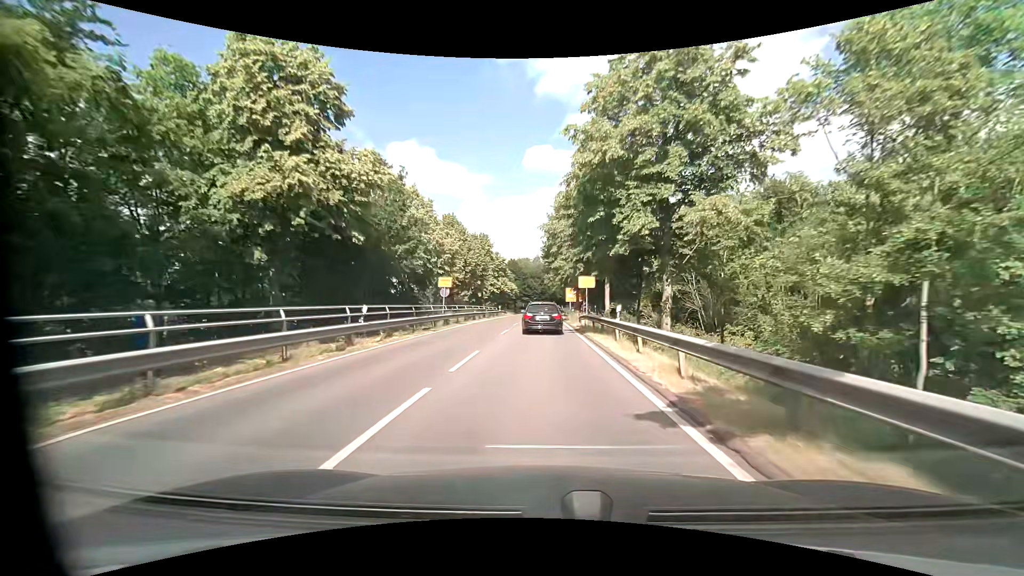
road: secondary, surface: asphalt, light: Day
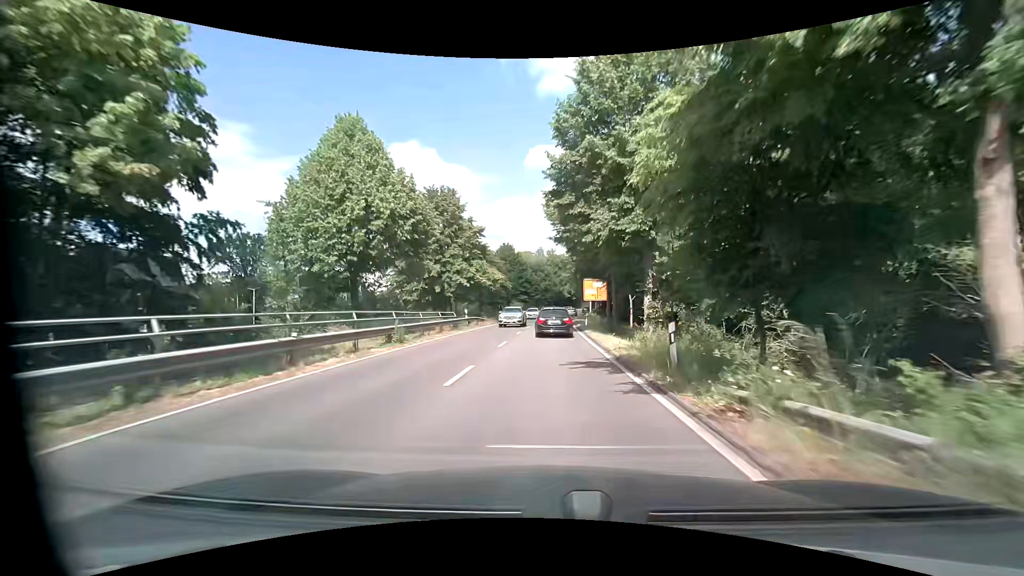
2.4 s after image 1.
(0.0, +32.1) m; -1°
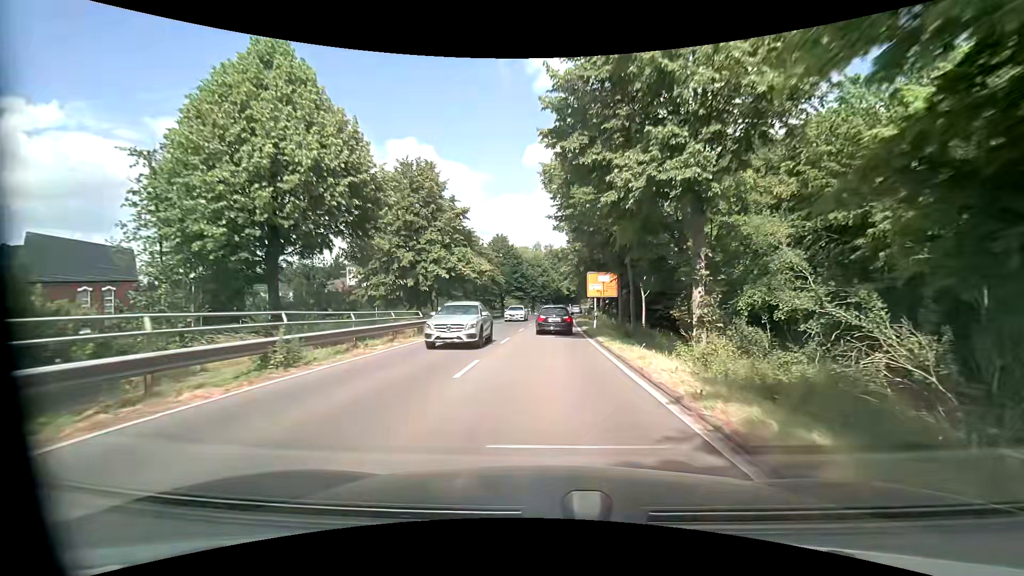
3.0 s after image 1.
(+0.1, +8.2) m; +1°
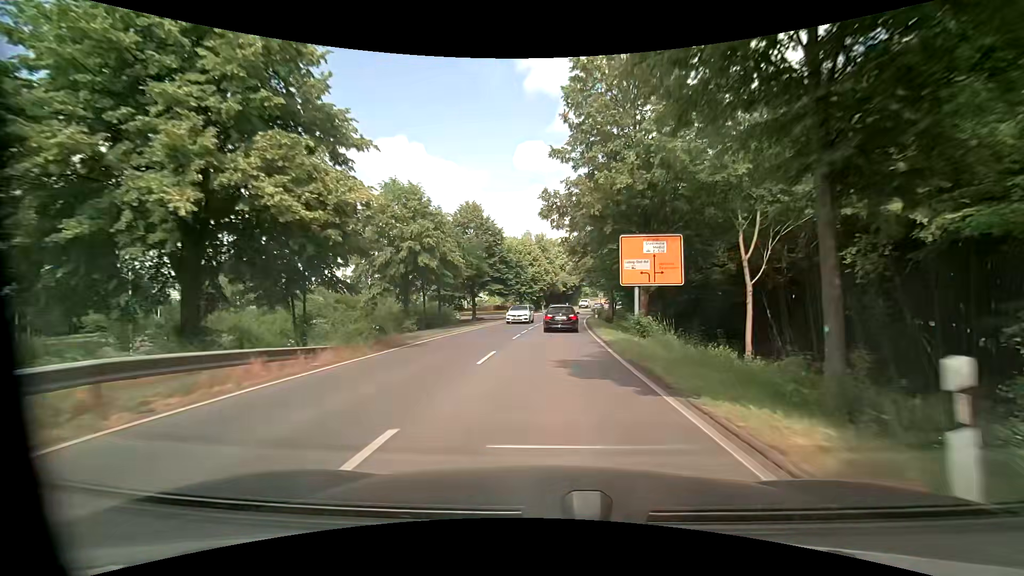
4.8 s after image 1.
(+0.2, +25.0) m; 0°
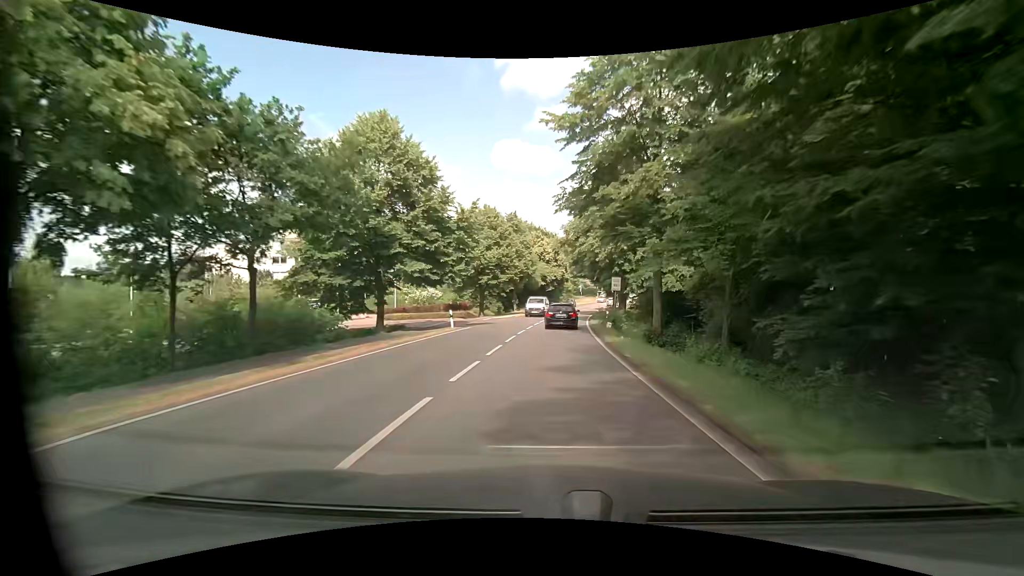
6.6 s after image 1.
(+0.8, +25.0) m; +4°
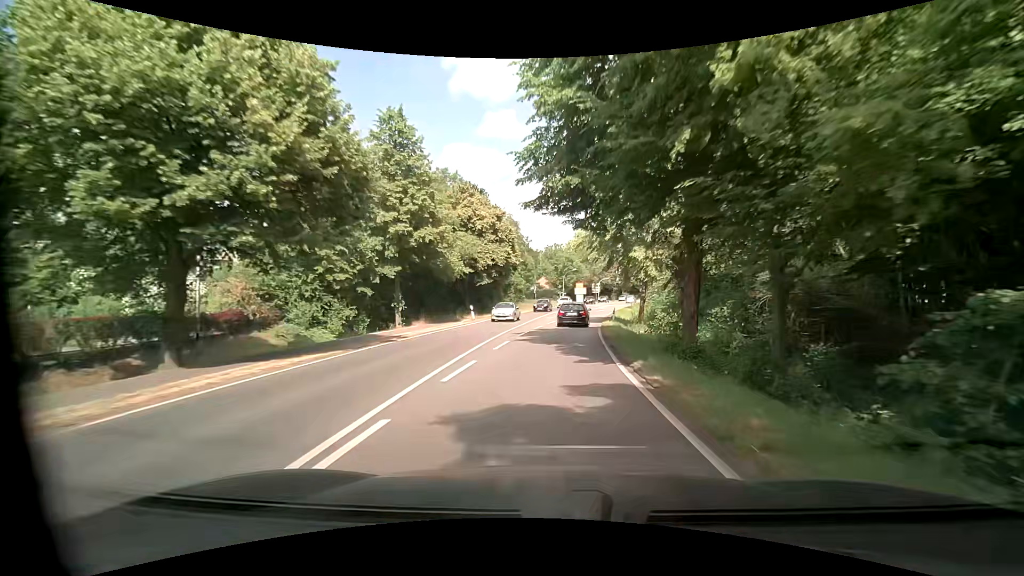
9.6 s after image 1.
(+1.6, +41.8) m; +5°
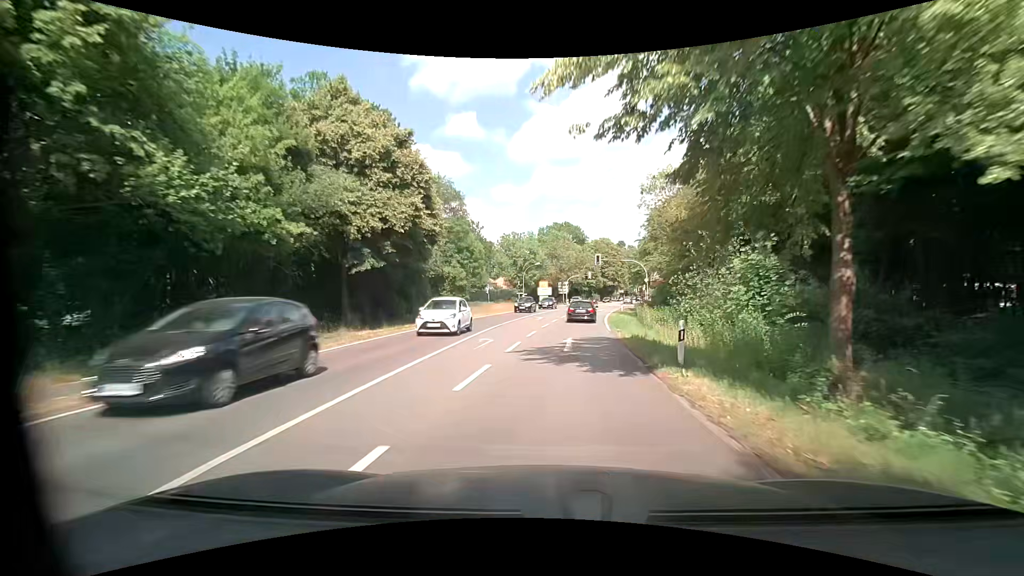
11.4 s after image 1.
(+0.9, +24.6) m; +5°
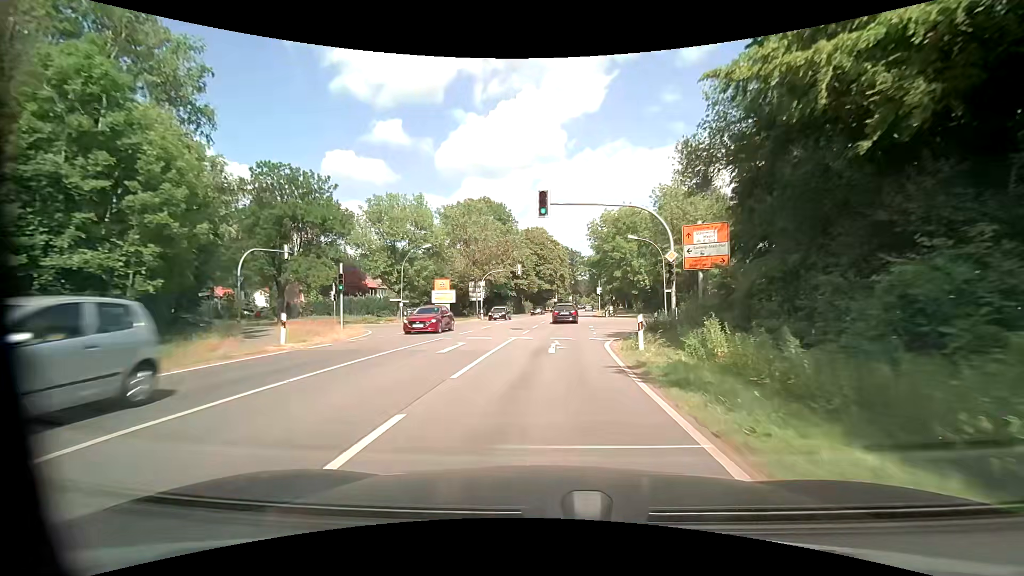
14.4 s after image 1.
(+2.8, +40.2) m; +8°
(0, +10) (0, +20) (+1, +30) (+2, +40) (+2, +50) (+3, +60) (+4, +70) (+6, +80) (+7, +90) (+8, +100) m
